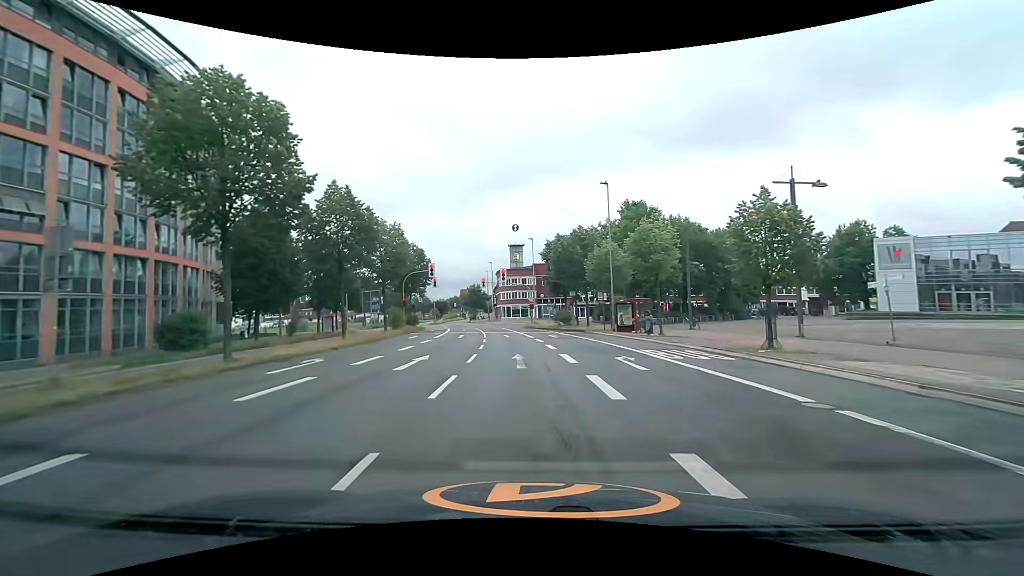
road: secondary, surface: asphalt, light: Day
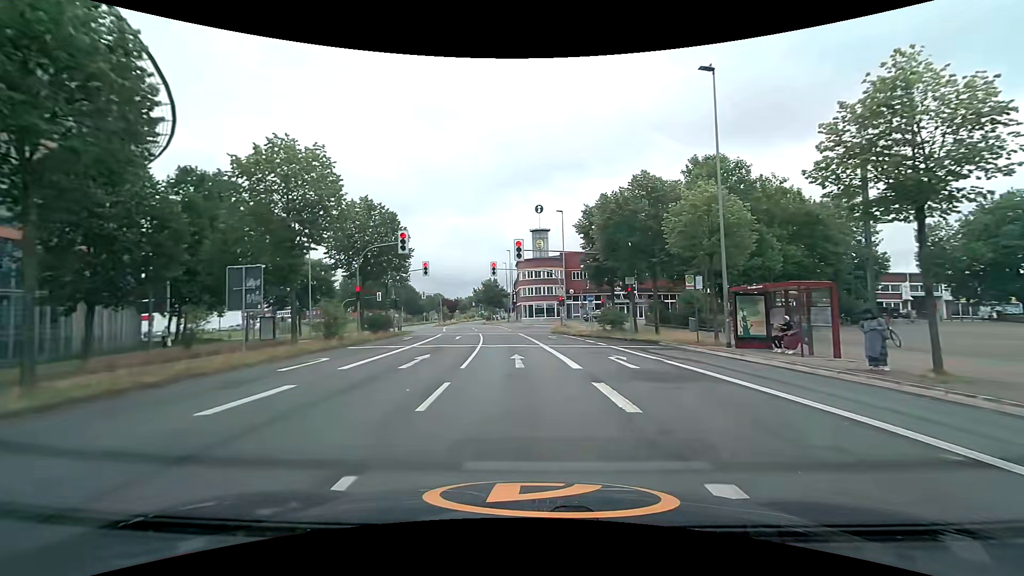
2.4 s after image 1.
(-0.4, +18.9) m; -2°
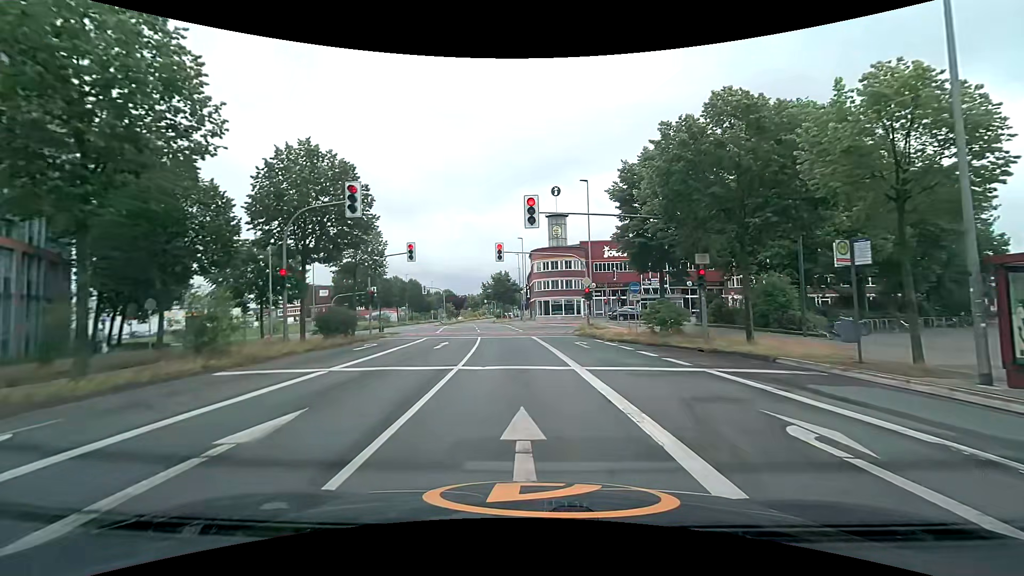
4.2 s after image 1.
(-0.2, +10.8) m; -2°
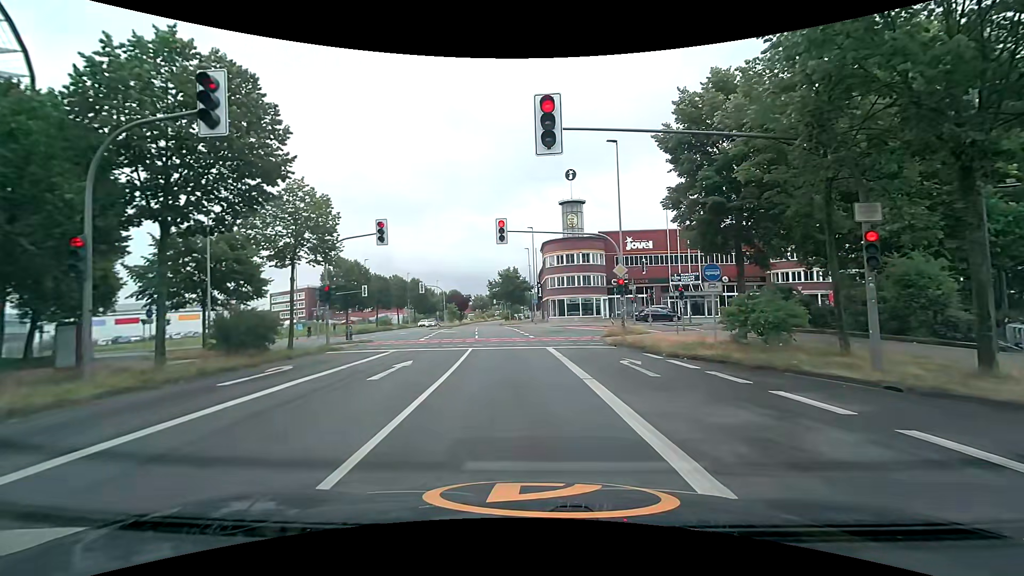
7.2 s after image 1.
(-0.1, +9.0) m; 0°
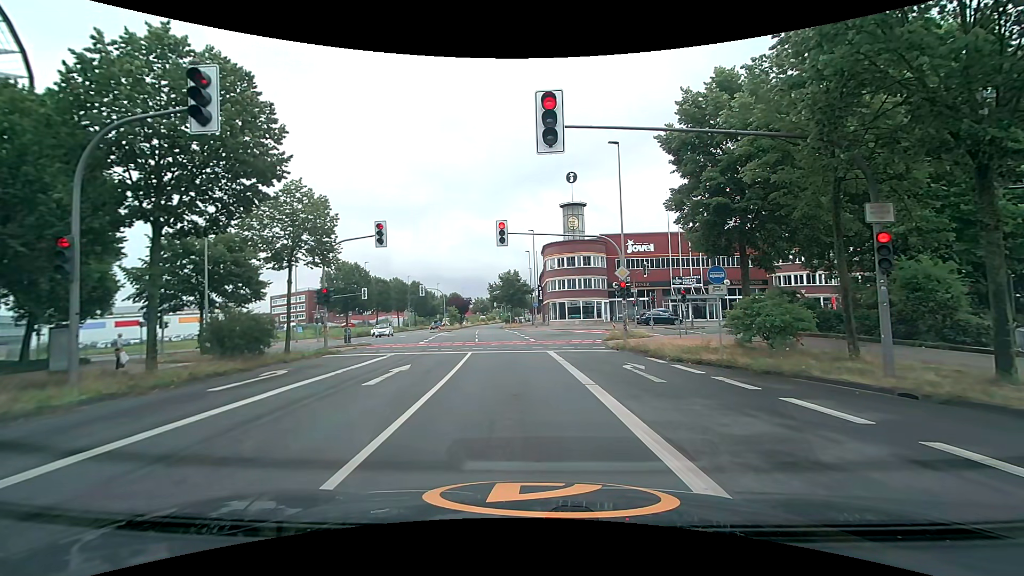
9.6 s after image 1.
(0.0, +0.4) m; 0°
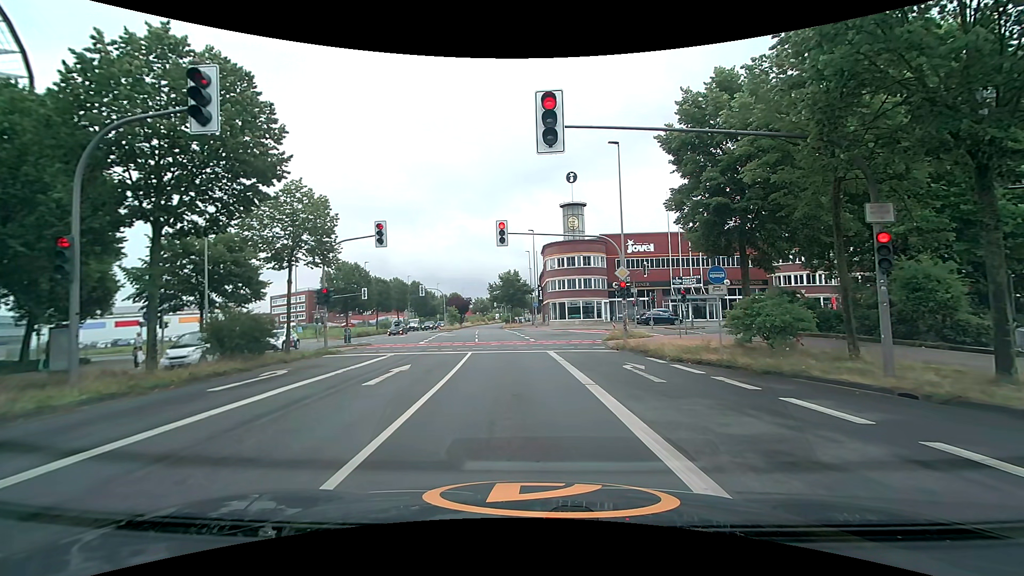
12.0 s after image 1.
(0.0, 0.0) m; 0°
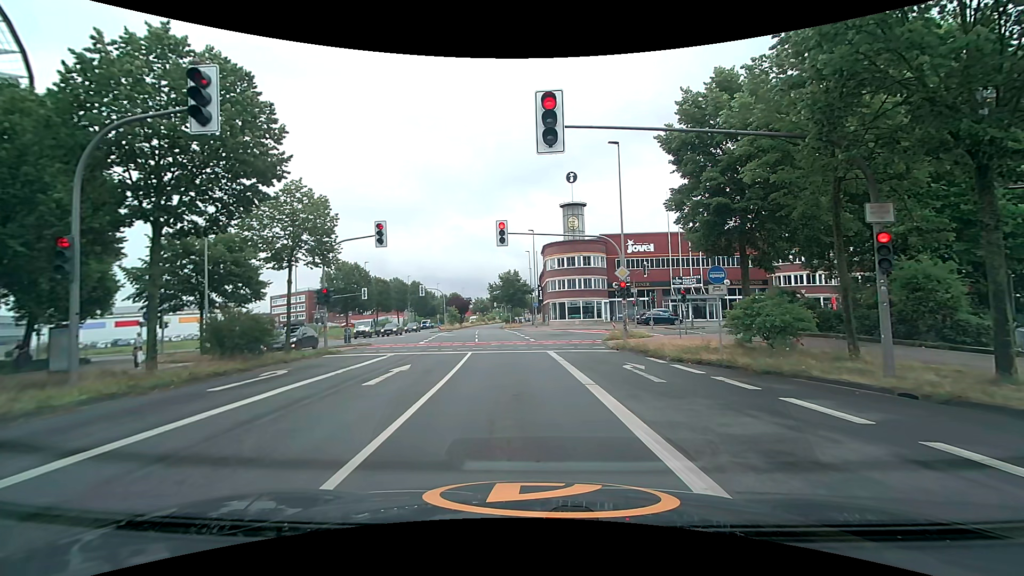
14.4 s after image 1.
(0.0, 0.0) m; 0°
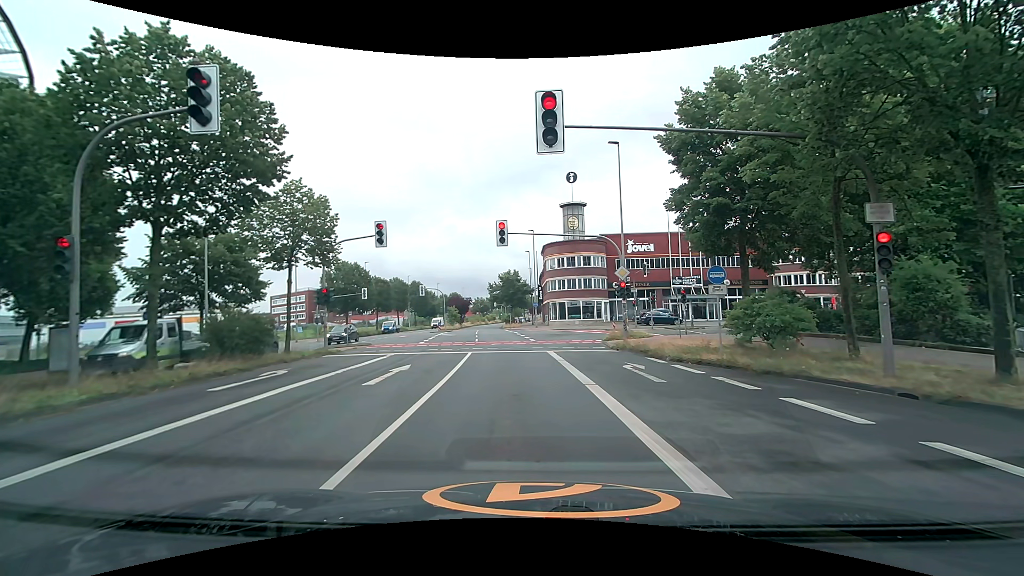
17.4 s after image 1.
(0.0, 0.0) m; 0°
(-1, +10) (-1, +20) (-3, +30) (-4, +40) (-5, +50) (-7, +60) (-8, +70) (-9, +79) (-10, +89) (-10, +99) m
